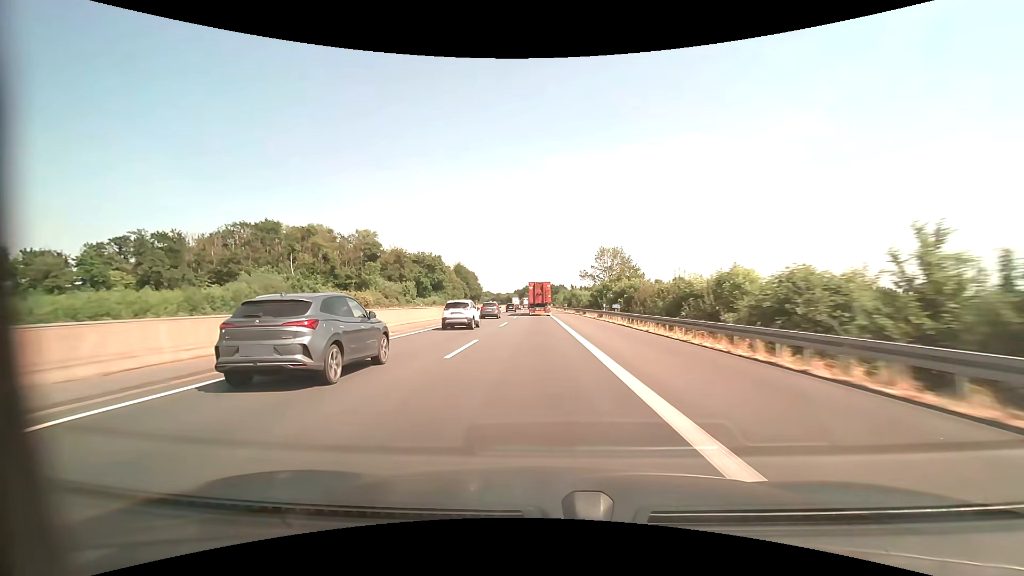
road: motorway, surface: asphalt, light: Day
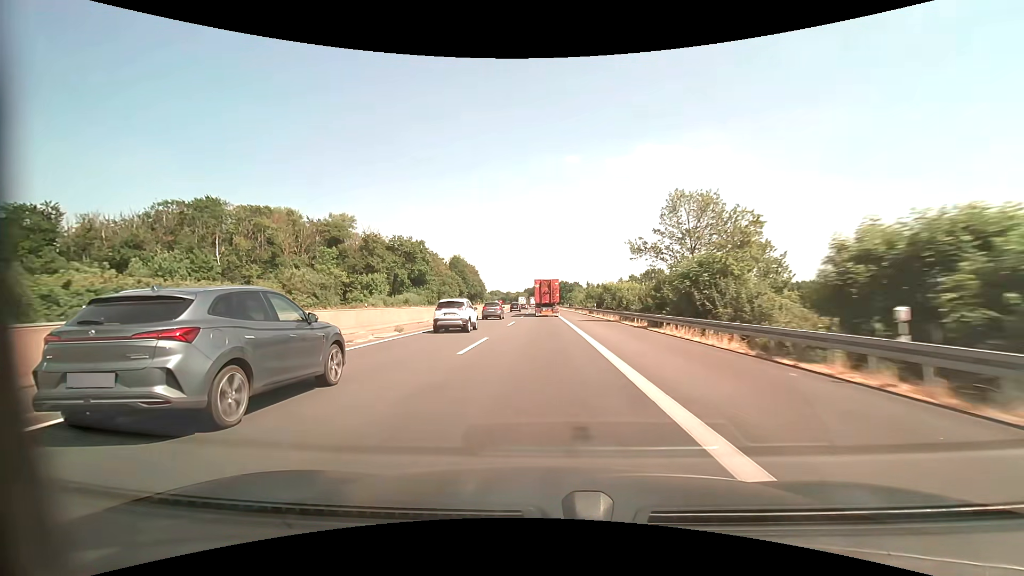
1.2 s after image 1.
(-0.5, +34.8) m; -1°
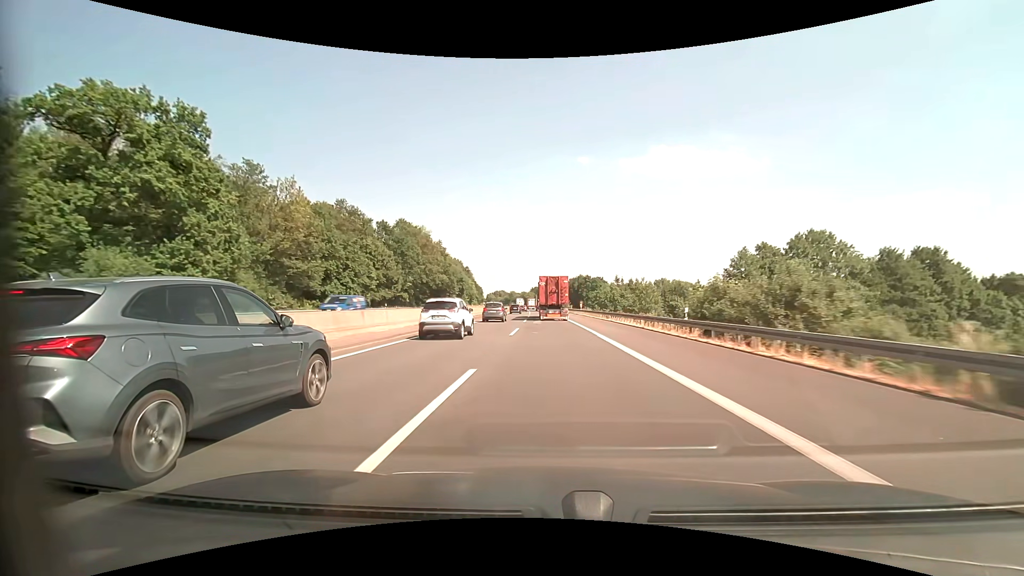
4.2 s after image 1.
(-1.3, +81.0) m; -1°
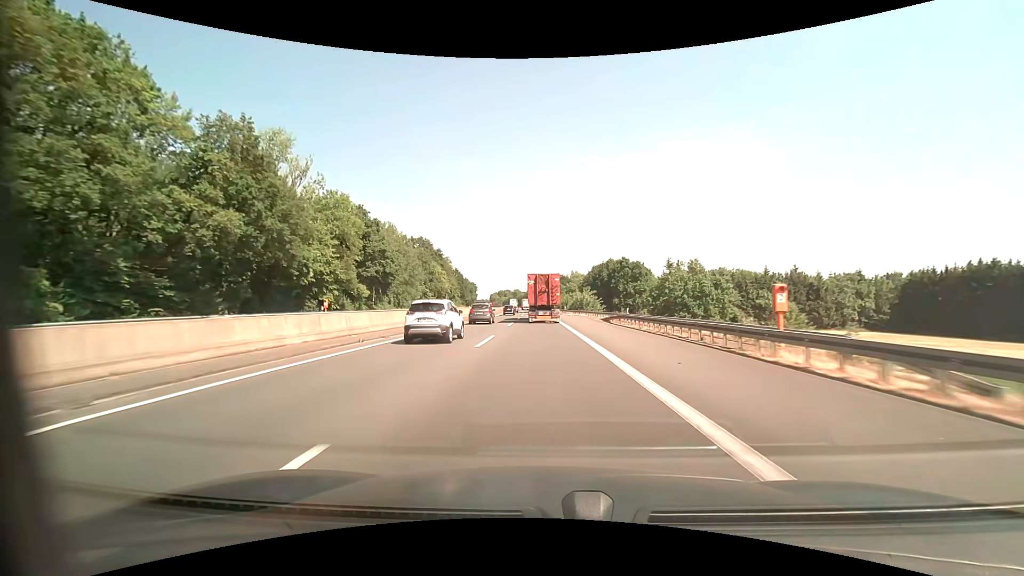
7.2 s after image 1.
(-0.2, +77.5) m; -1°
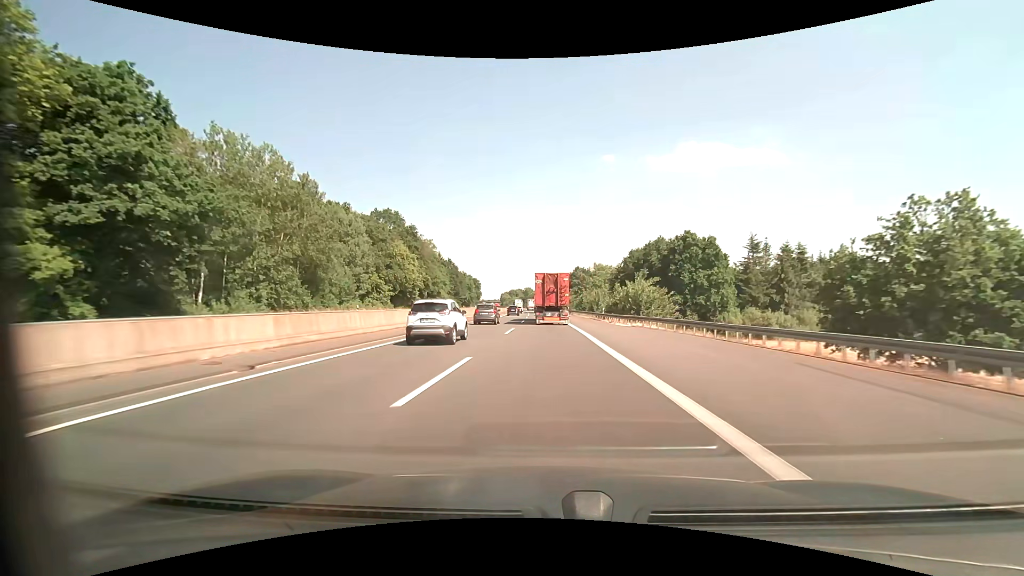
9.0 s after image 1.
(-0.7, +45.9) m; -2°
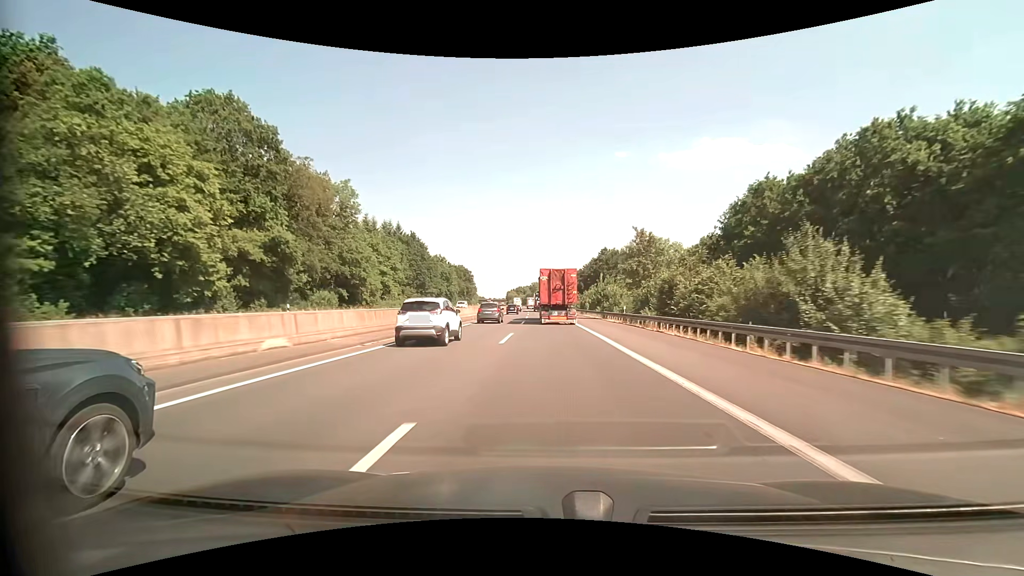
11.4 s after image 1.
(-0.7, +61.3) m; -1°
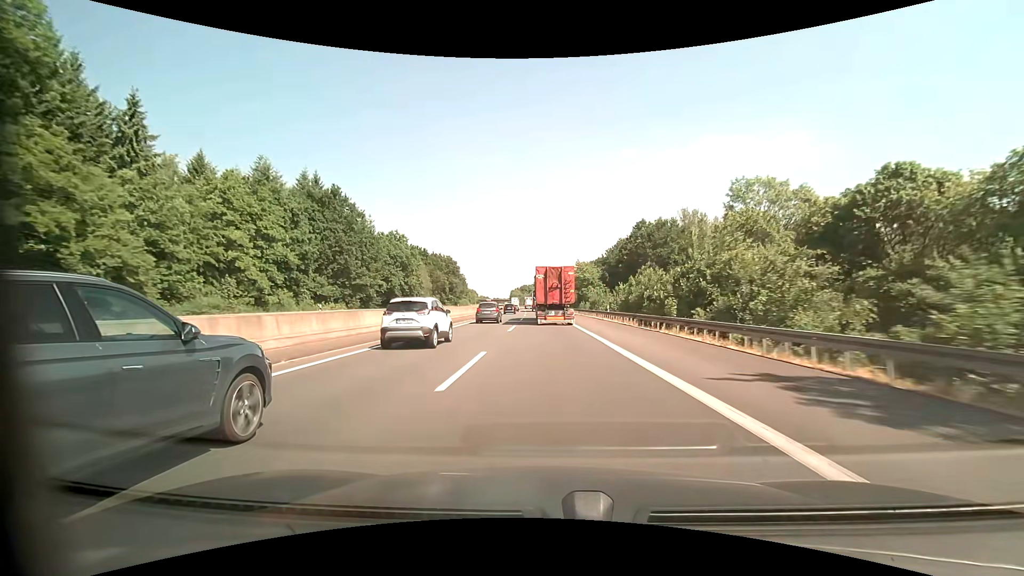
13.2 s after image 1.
(-0.2, +45.8) m; -1°
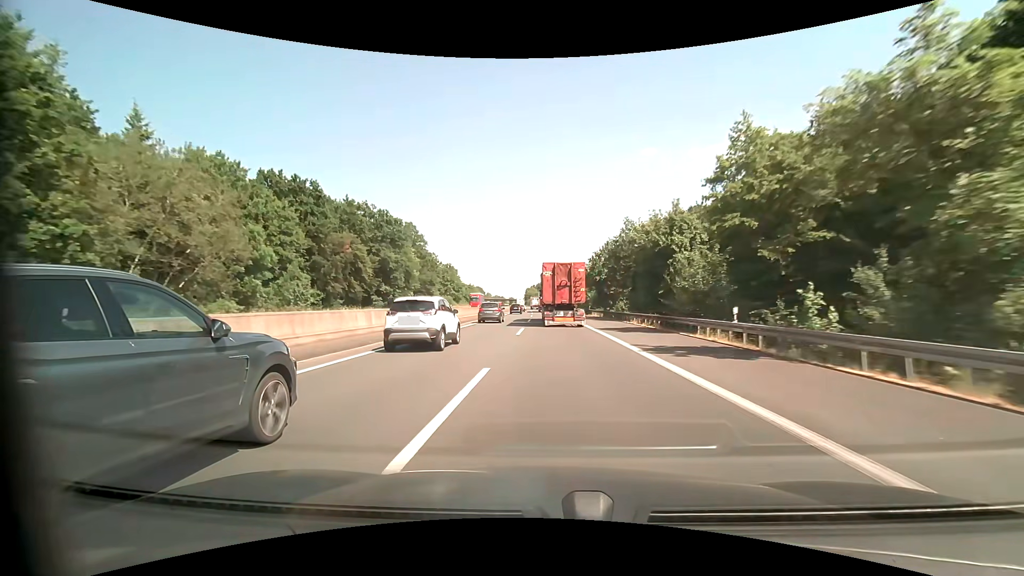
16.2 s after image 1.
(-2.0, +75.7) m; -2°
(0, +10) (0, +20) (0, +30) (0, +40) (0, +50) (-1, +60) (-1, +70) (-1, +80) (-1, +90) (-2, +100) m
